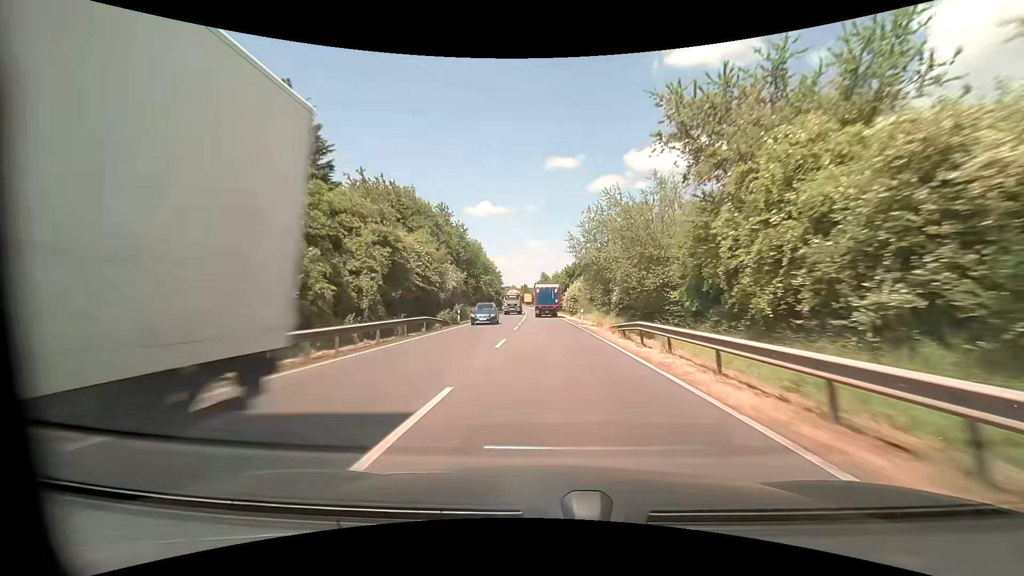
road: primary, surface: asphalt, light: Day
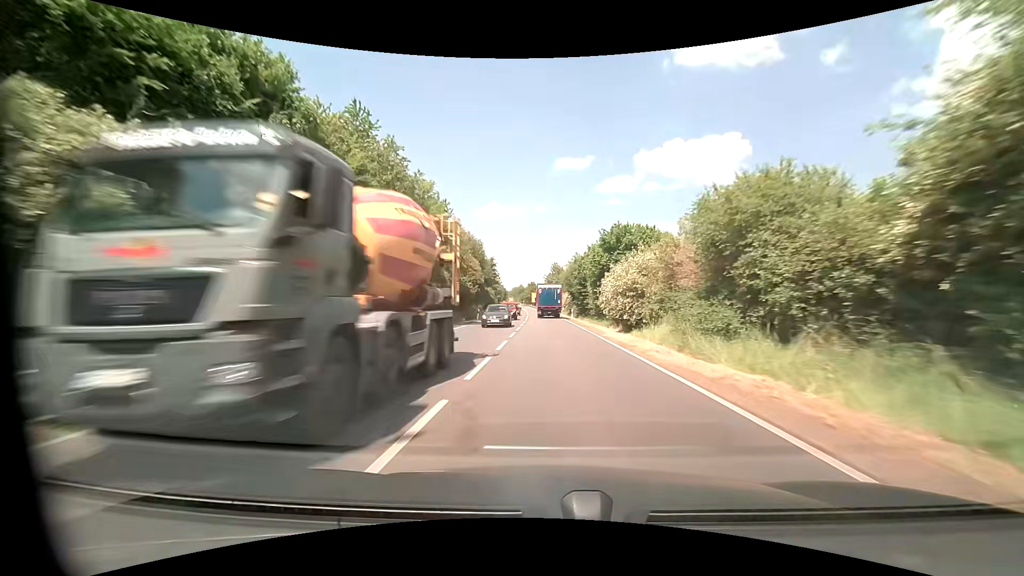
(-0.5, +37.6) m; -1°
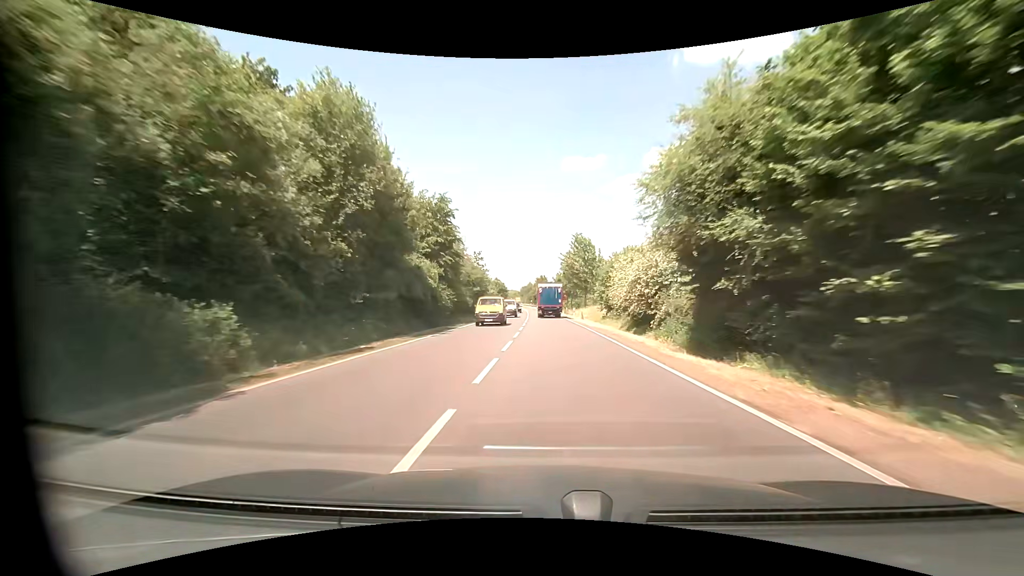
(-0.9, +49.7) m; -1°
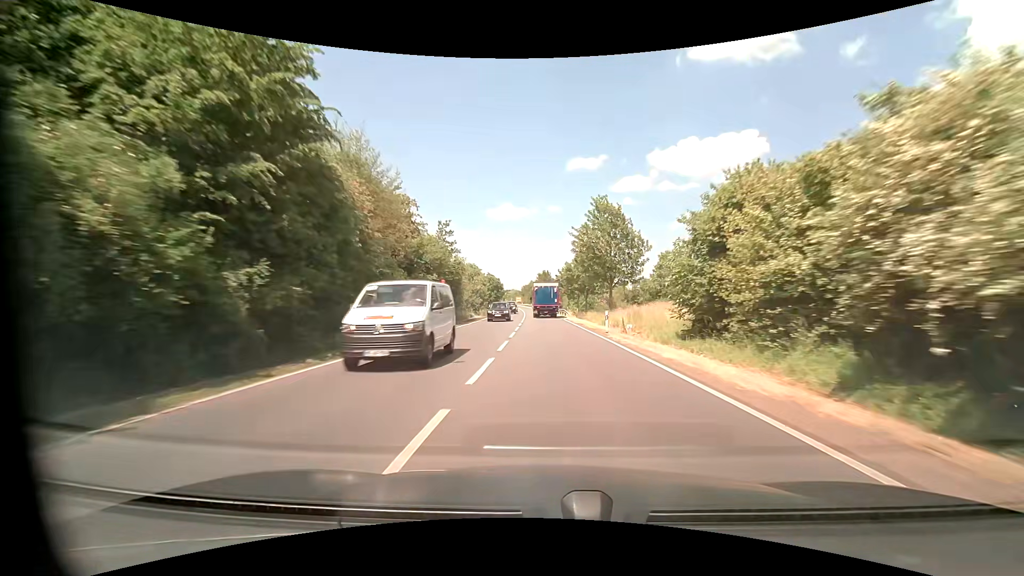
(-0.2, +24.7) m; -1°
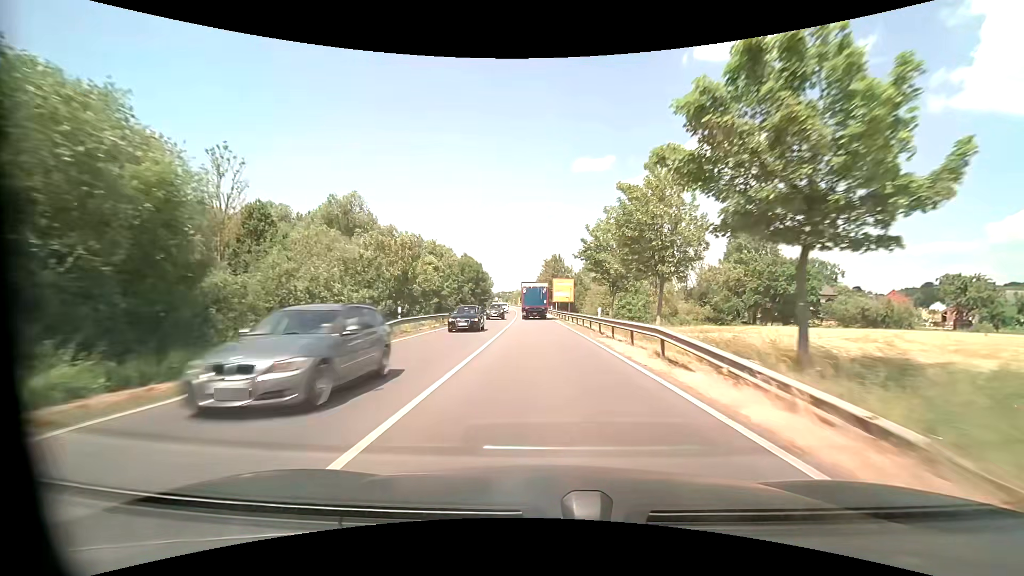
(-0.3, +48.8) m; -1°
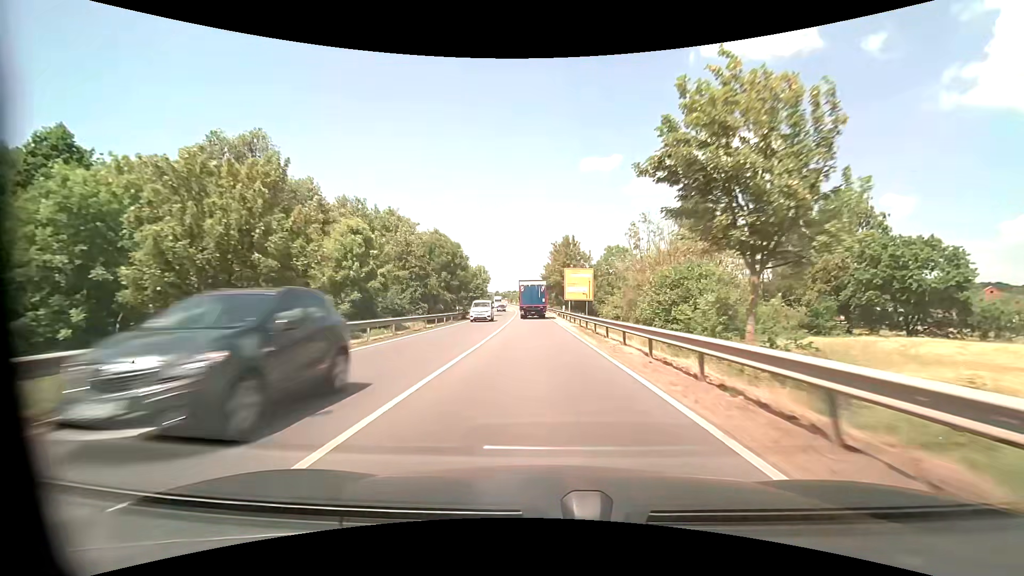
(-0.1, +24.1) m; -1°
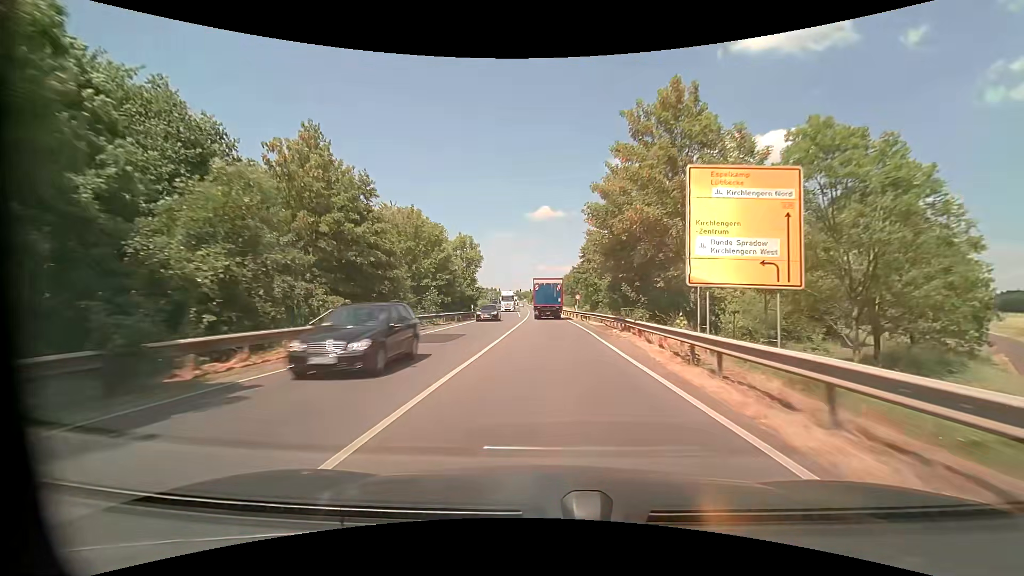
(-1.1, +47.2) m; -3°
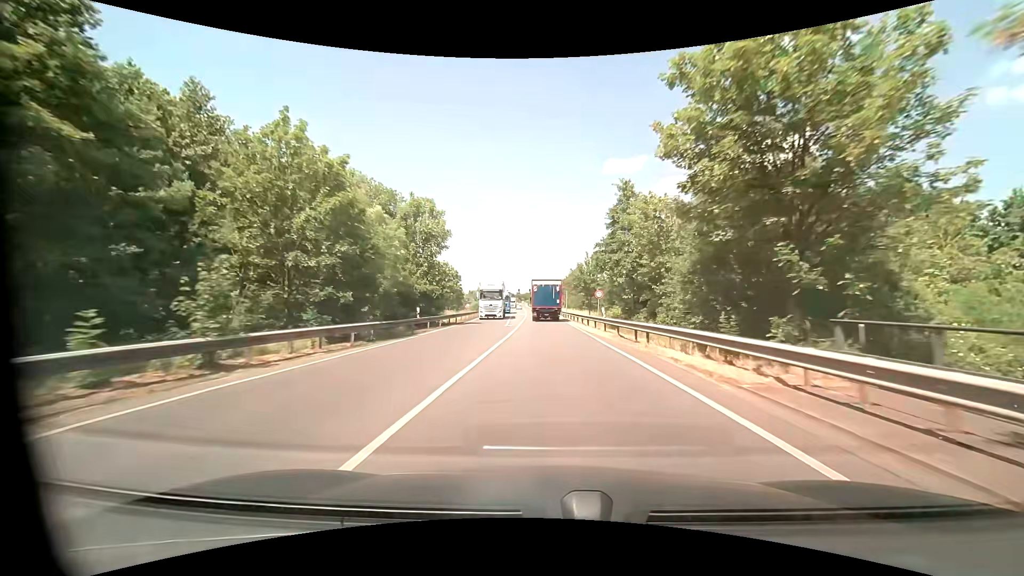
(0.0, +22.1) m; 0°
(0, +10) (0, +20) (0, +30) (0, +40) (0, +50) (0, +60) (0, +70) (0, +80) (0, +90) (-1, +100) m
